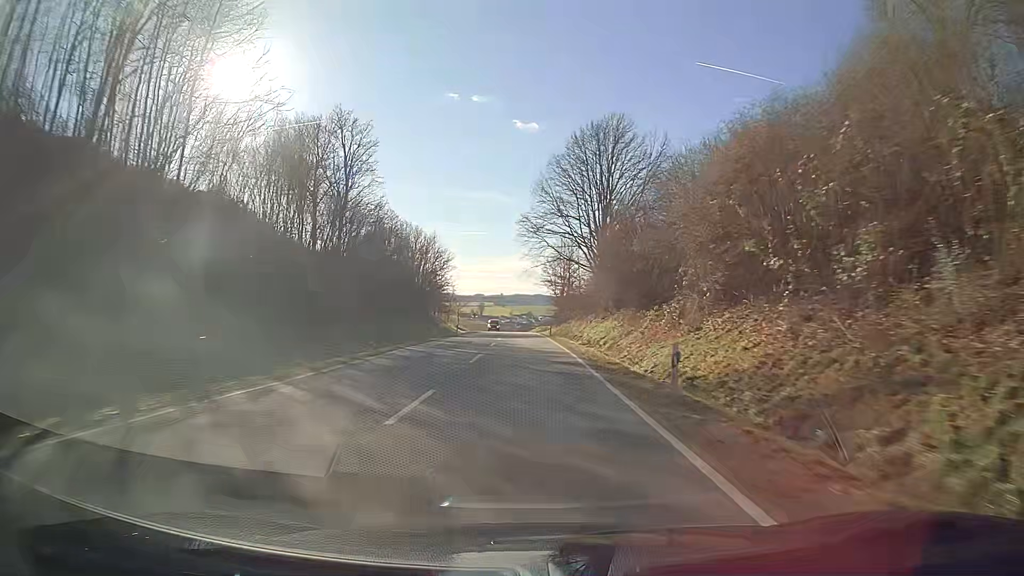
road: secondary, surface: asphalt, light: Day
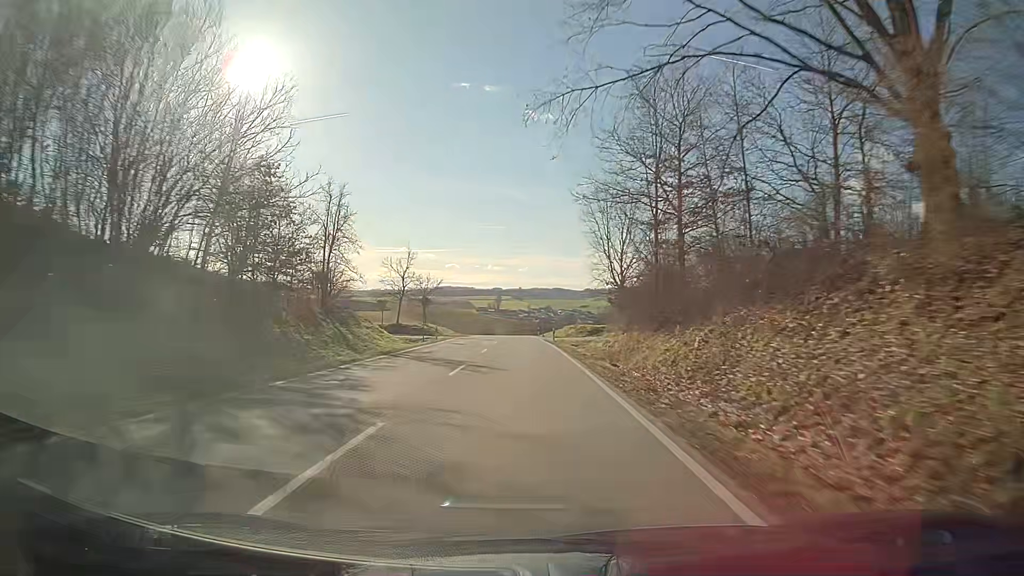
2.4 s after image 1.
(-0.9, +64.3) m; -2°
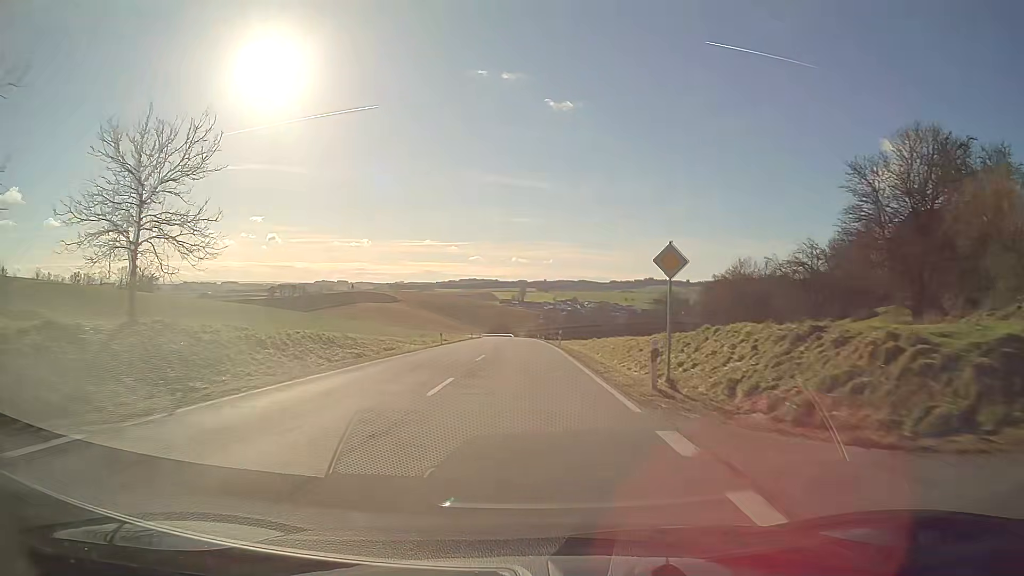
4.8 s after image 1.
(-1.3, +64.4) m; -2°
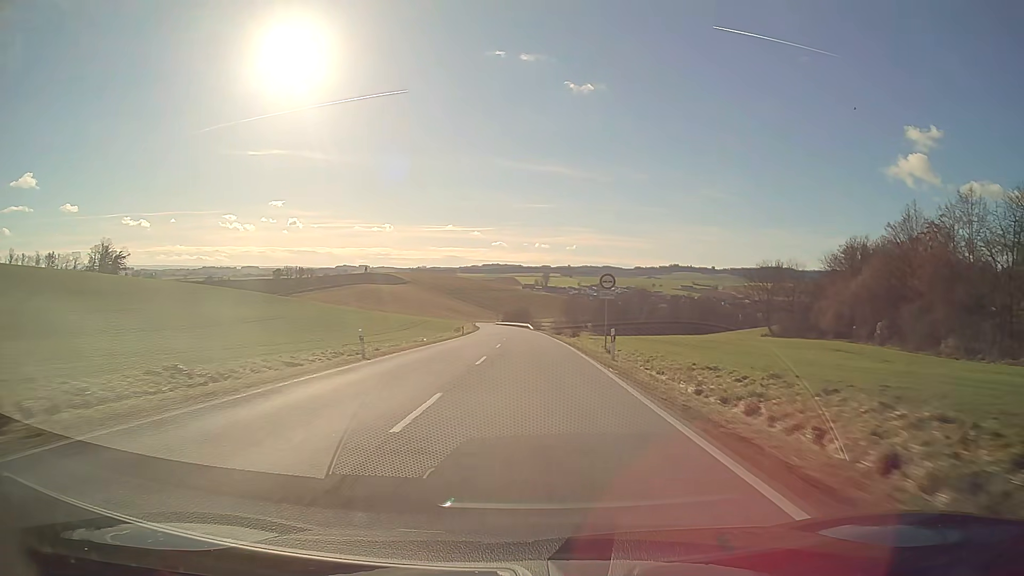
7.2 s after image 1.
(-1.1, +64.3) m; -2°
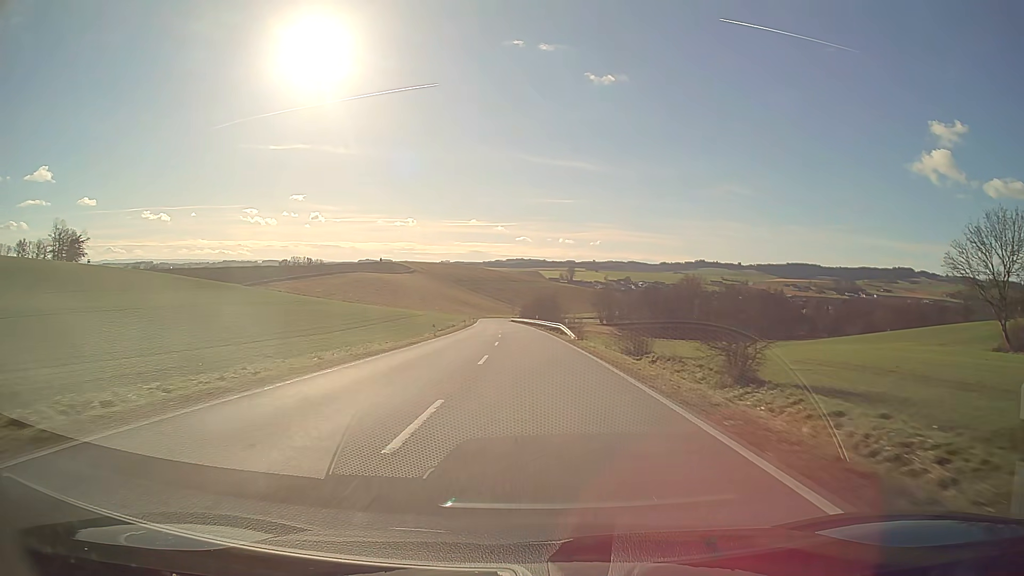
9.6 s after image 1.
(-1.1, +61.4) m; -2°
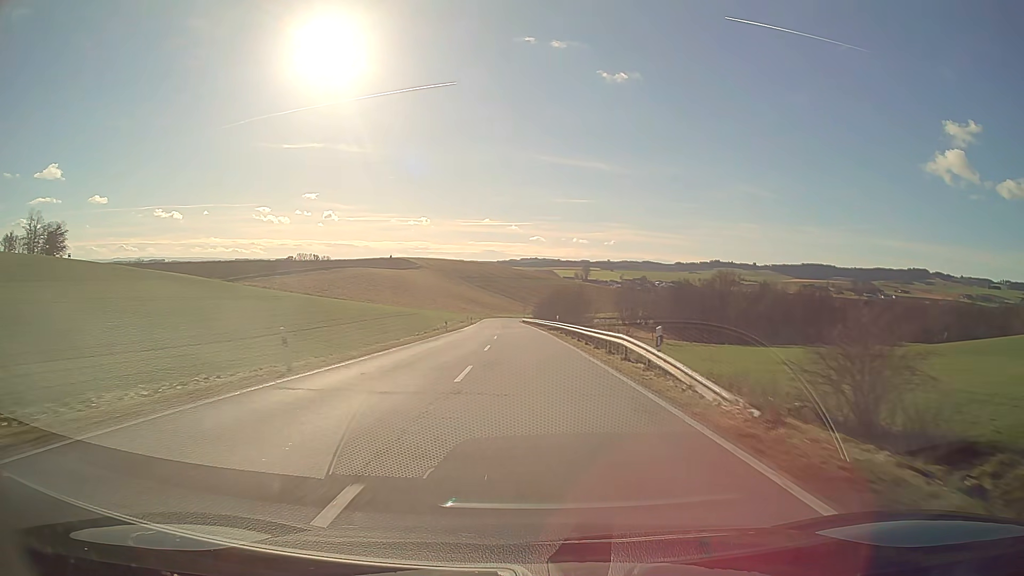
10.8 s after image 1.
(-0.3, +29.0) m; -1°
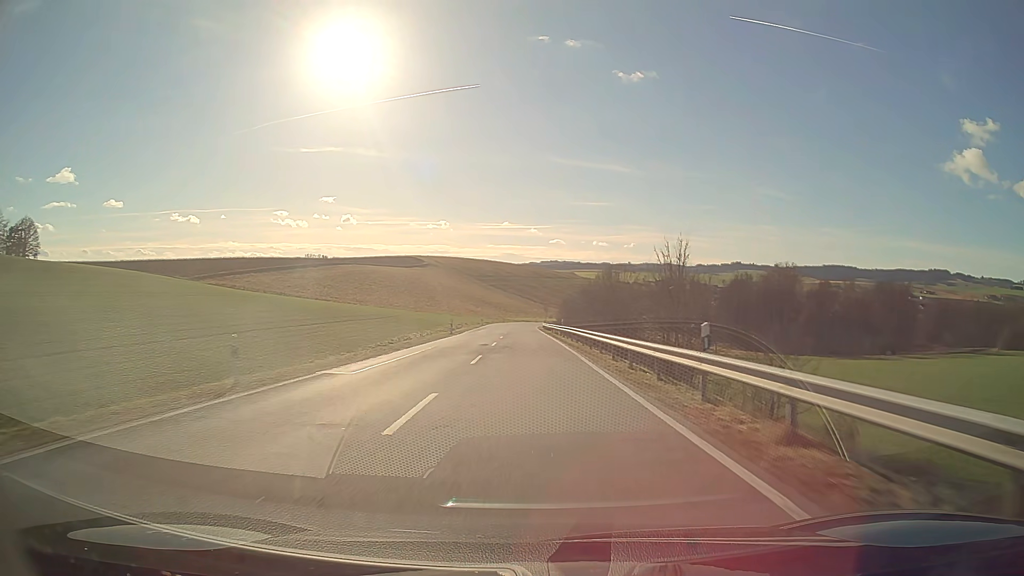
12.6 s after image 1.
(-0.6, +41.4) m; -2°
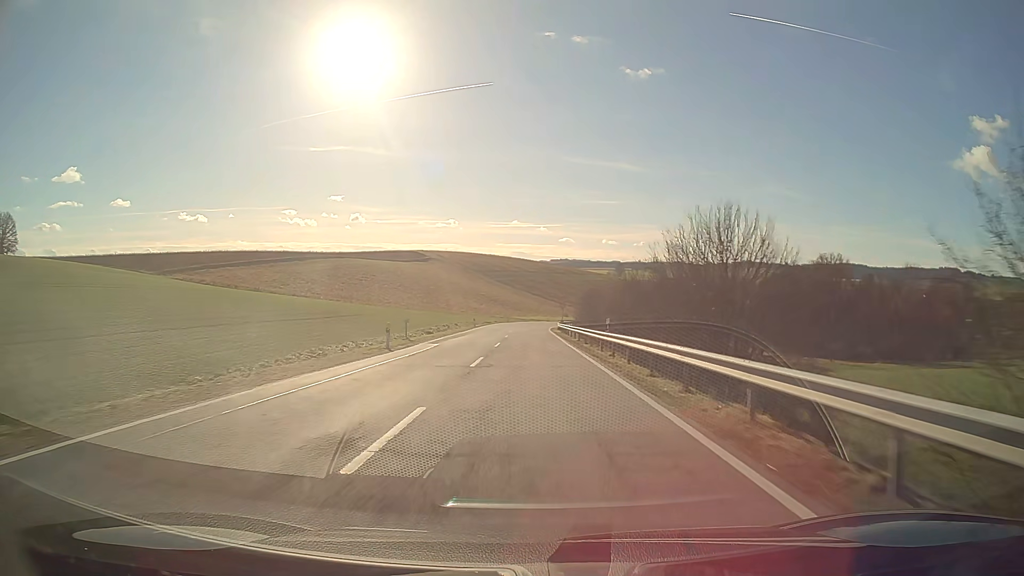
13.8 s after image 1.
(-0.2, +26.2) m; -1°
